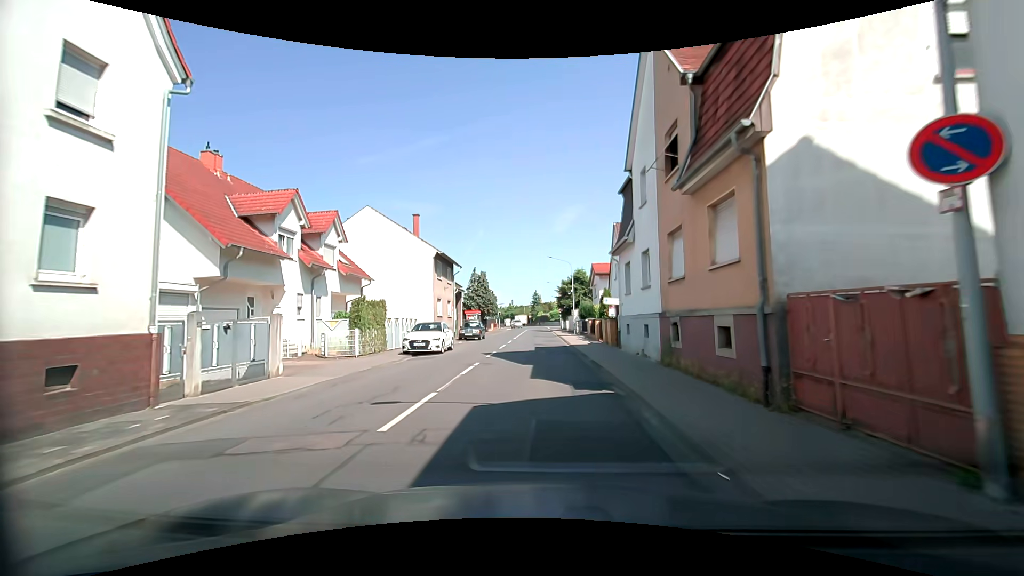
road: tertiary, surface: asphalt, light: Day
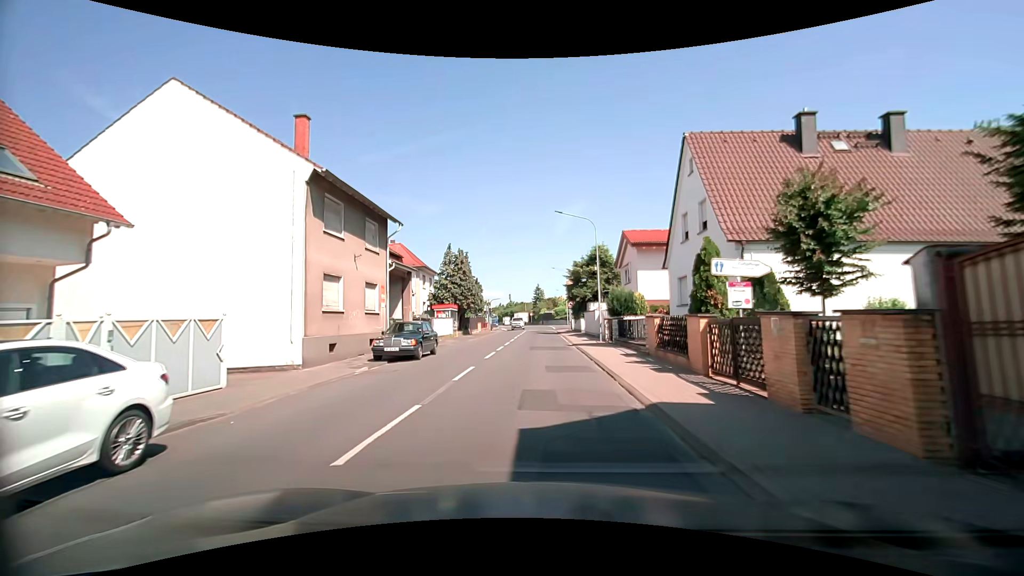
(-0.1, +19.9) m; 0°
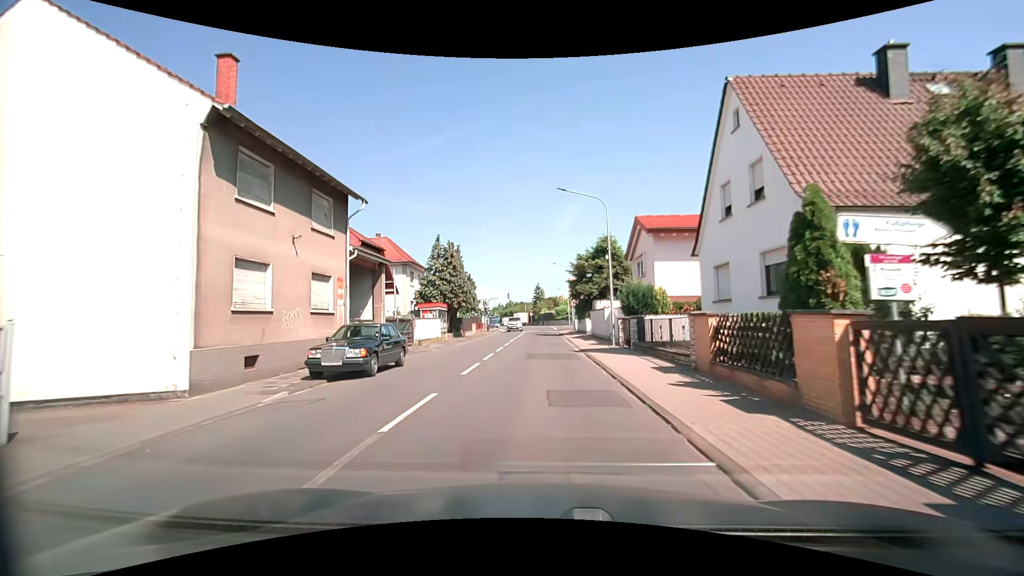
(-0.1, +5.1) m; -1°
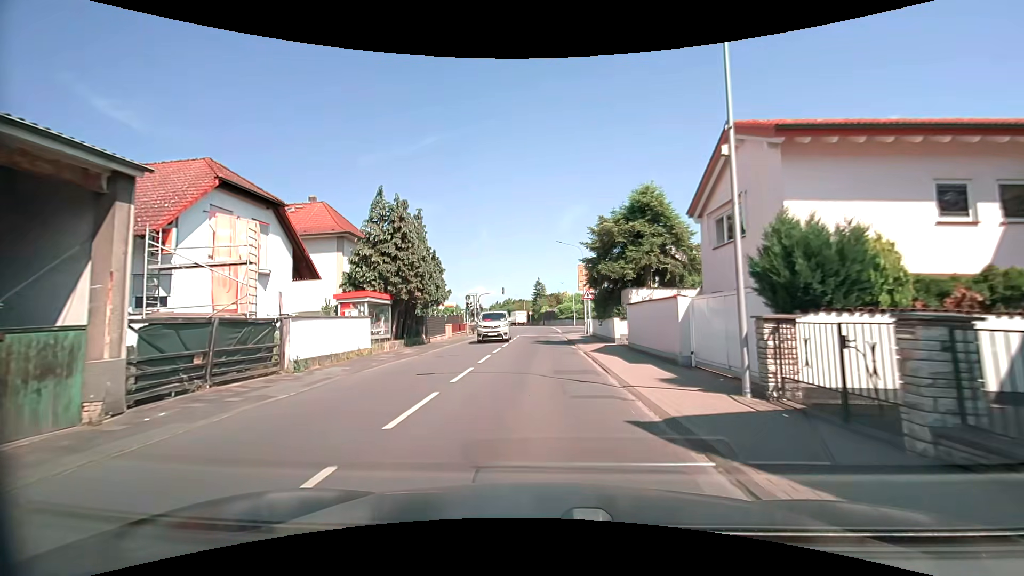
(+0.2, +15.2) m; +1°
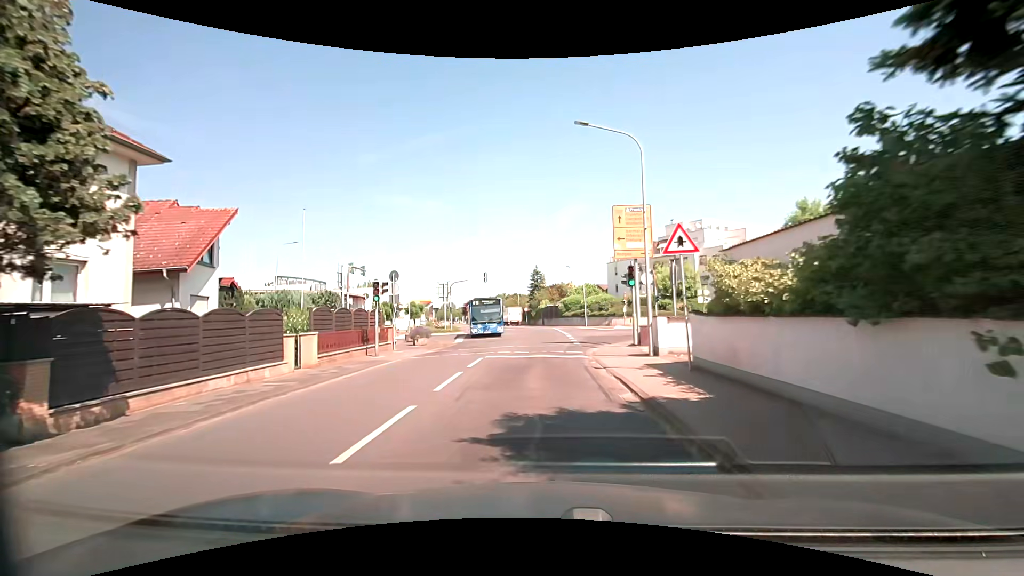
(-0.2, +24.4) m; -1°
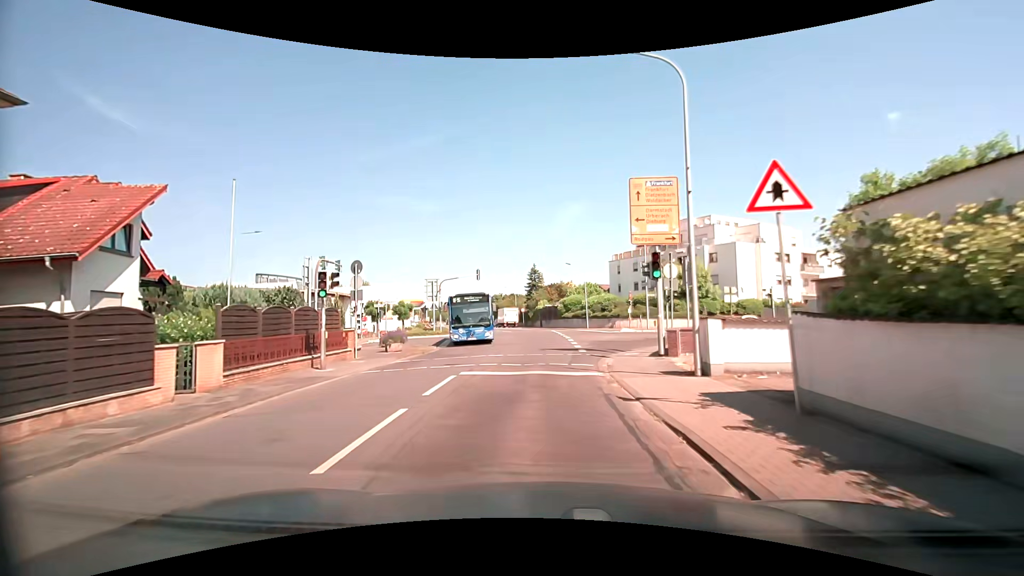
(0.0, +4.9) m; 0°
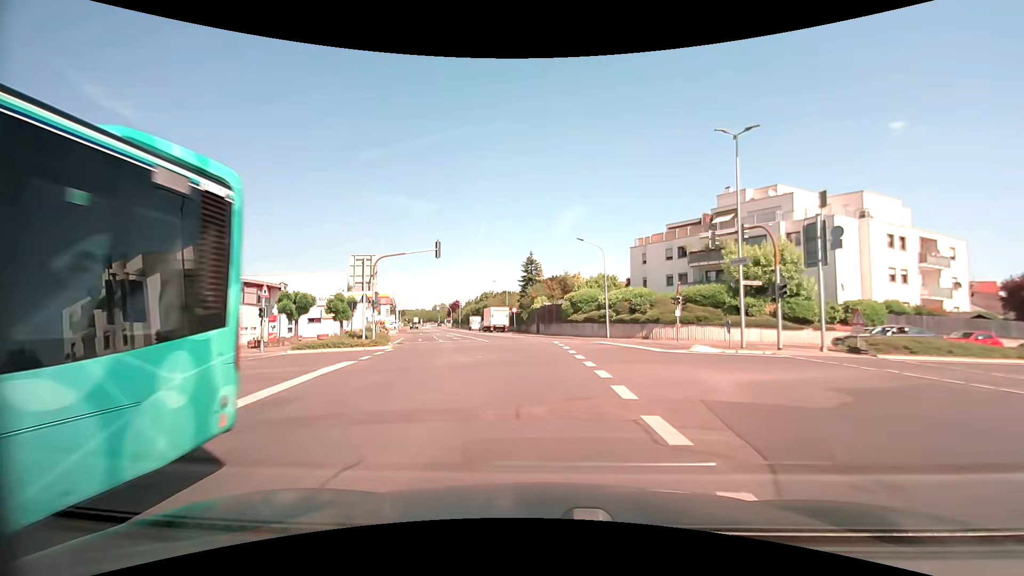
(+0.3, +20.3) m; +1°
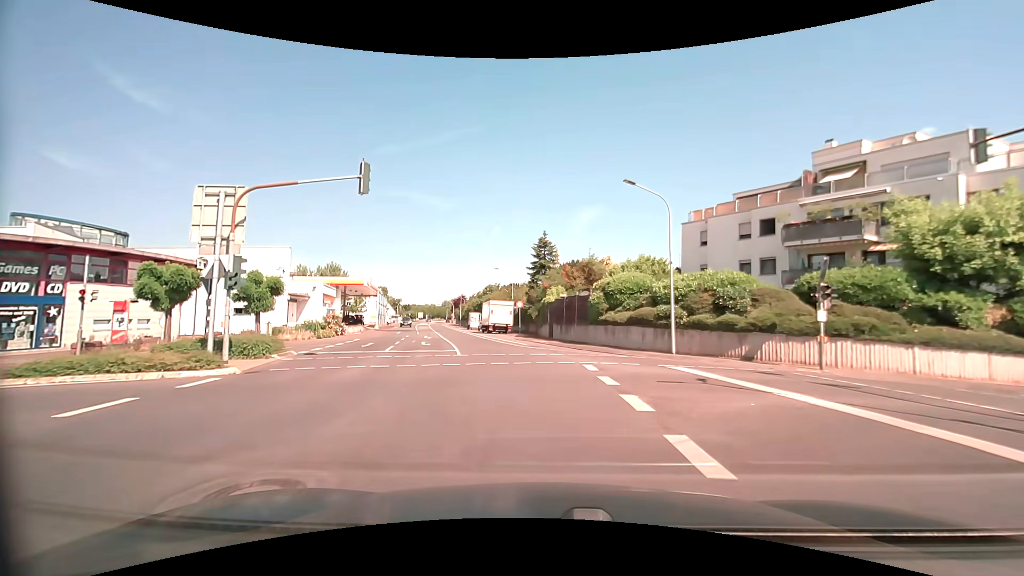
(-0.3, +16.3) m; -1°
(0, +10) (-2, +20) (-4, +30) (-6, +39) (-8, +49) (-11, +59) (-13, +68) (-16, +78) (-18, +88) (-21, +98) m
